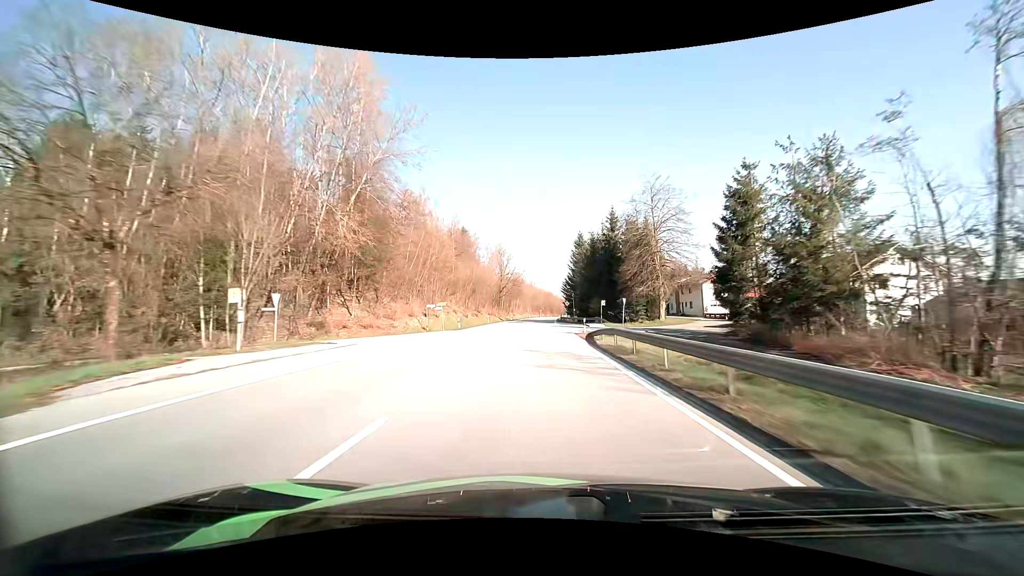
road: primary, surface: asphalt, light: Day
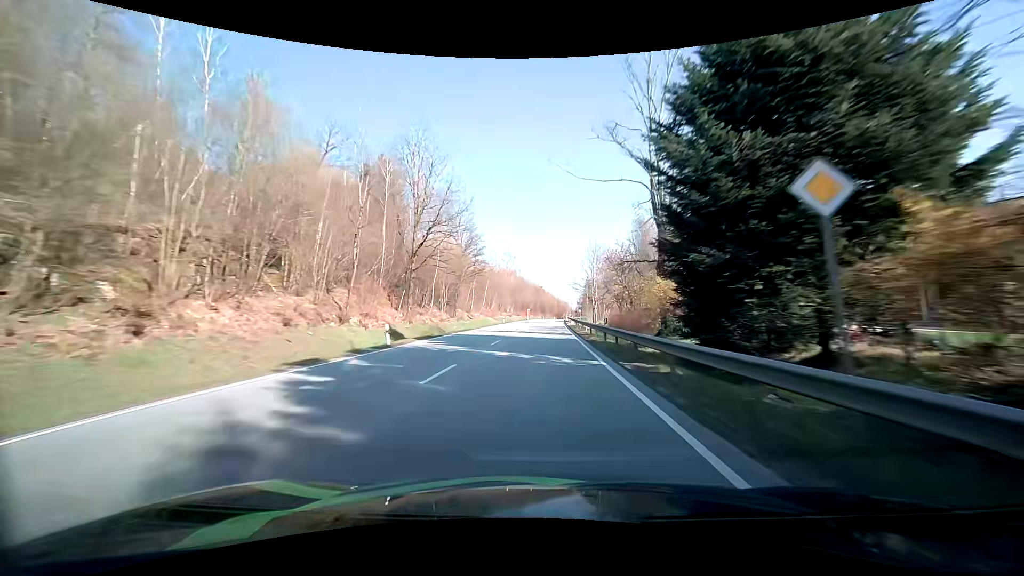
(+1.0, +77.1) m; +1°
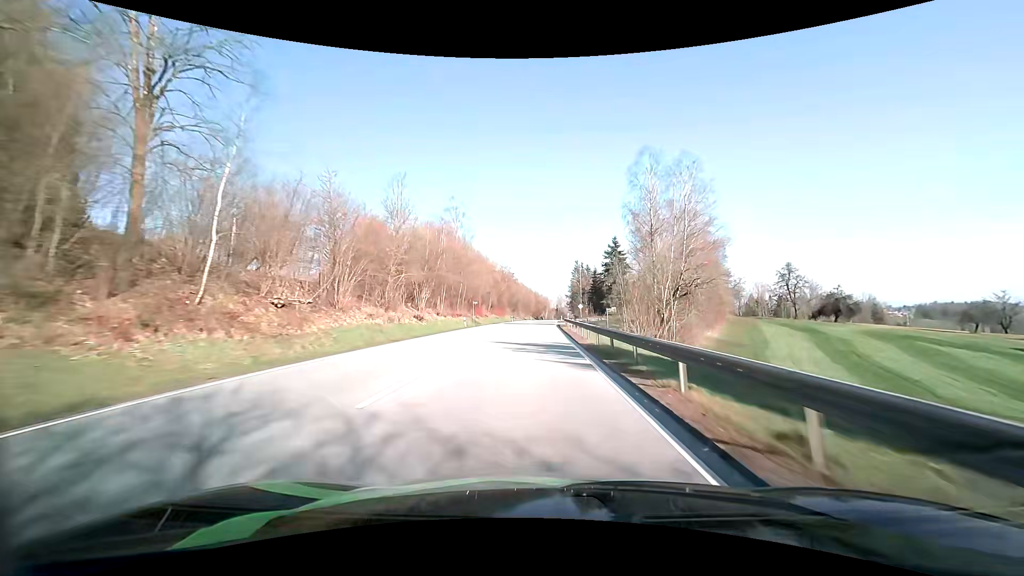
(+2.3, +74.3) m; +3°
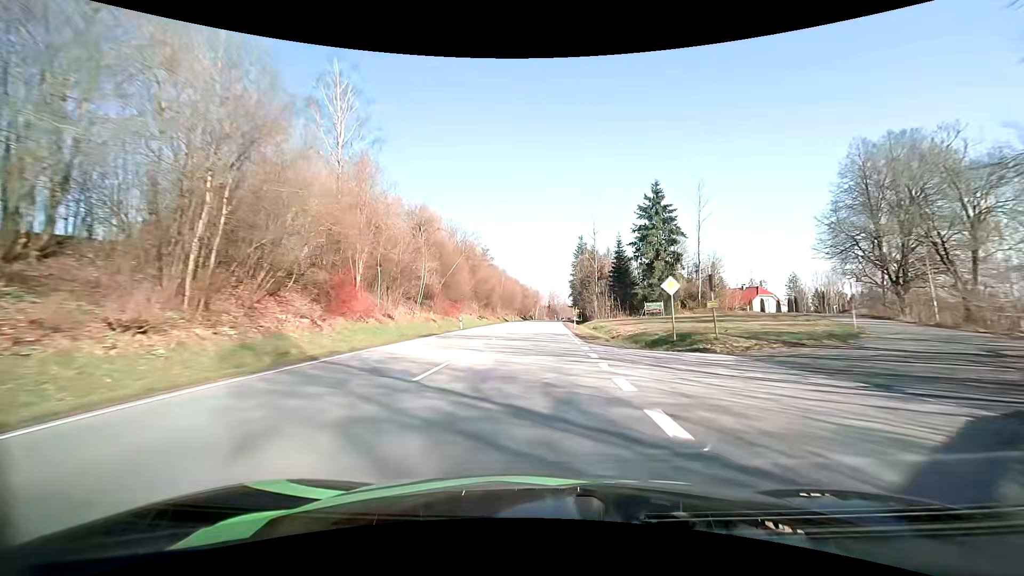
(+0.7, +57.3) m; +1°
(0, +10) (0, +20) (0, +30) (0, +40) (+1, +50) (+1, +60) (+1, +70) (+2, +80) (+2, +90) (+3, +100) m
